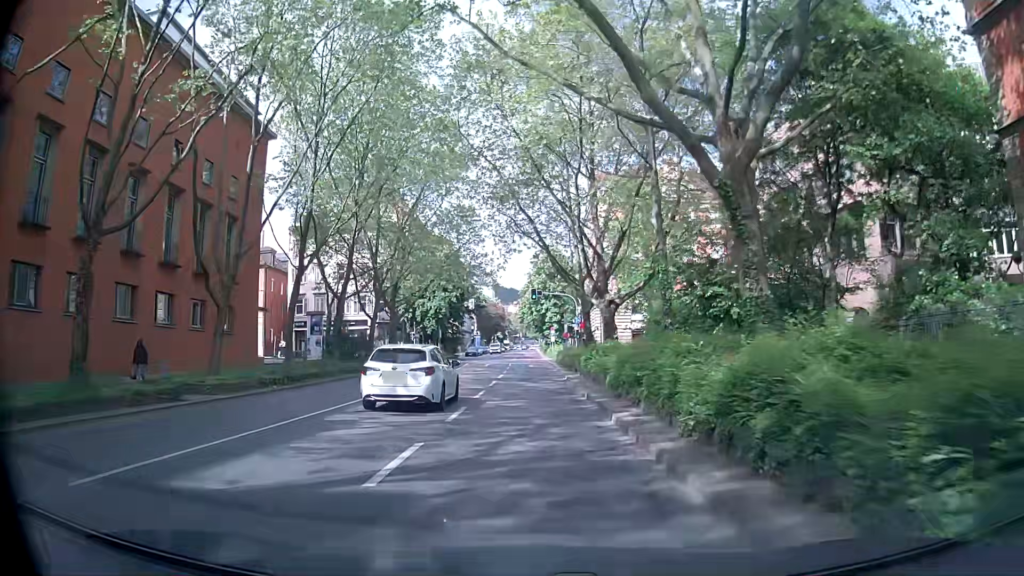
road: secondary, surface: asphalt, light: Day
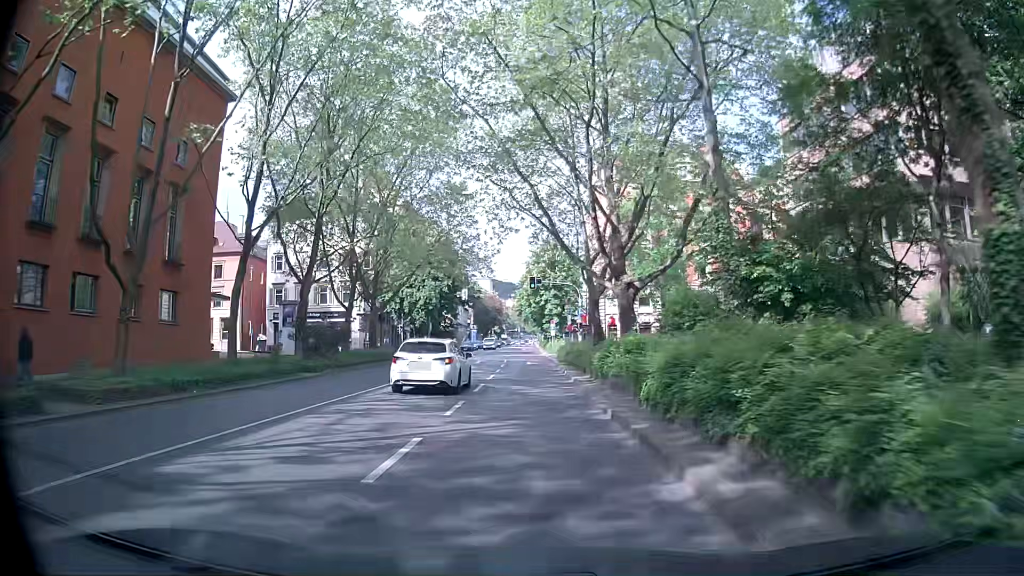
(+0.1, +6.2) m; +2°
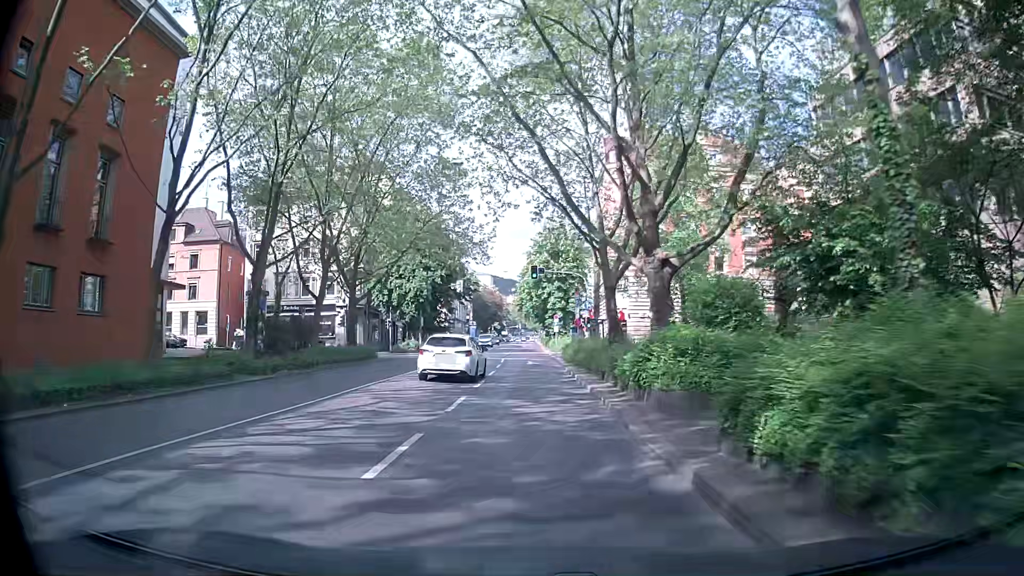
(-0.2, +6.2) m; -2°
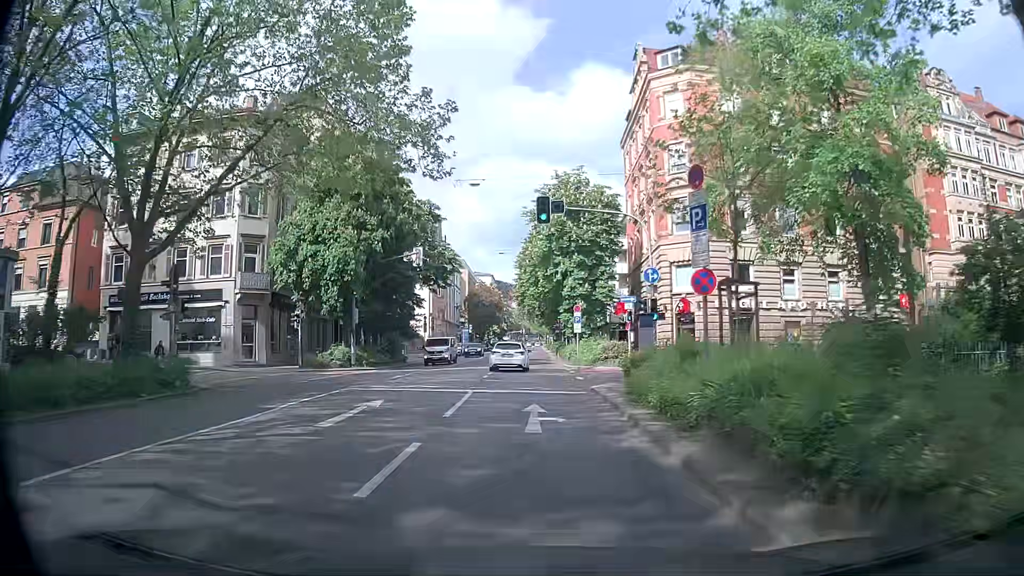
(+0.2, +25.4) m; +1°
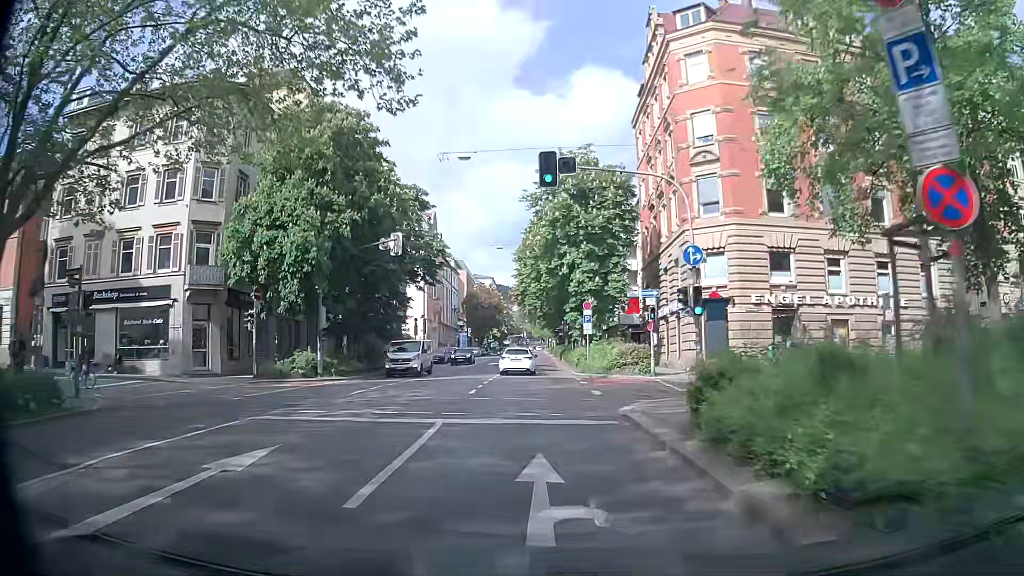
(-0.1, +6.4) m; -1°
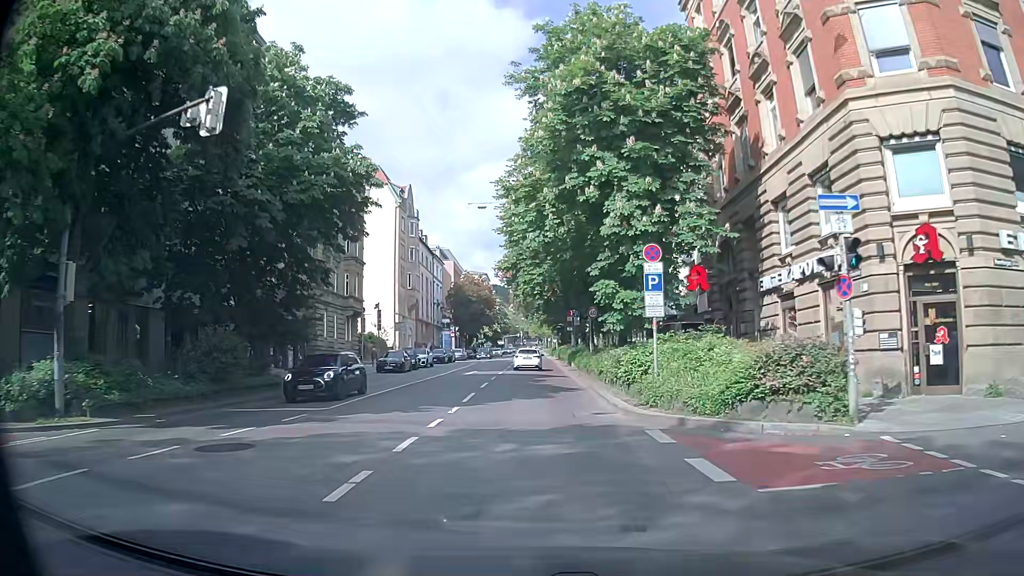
(-0.1, +19.2) m; -1°
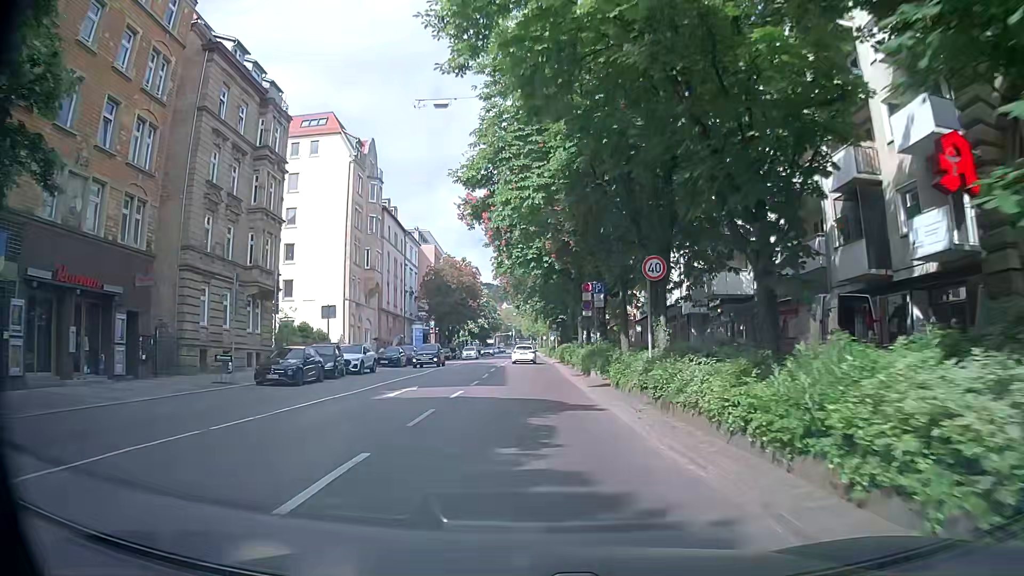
(+0.4, +19.2) m; +1°
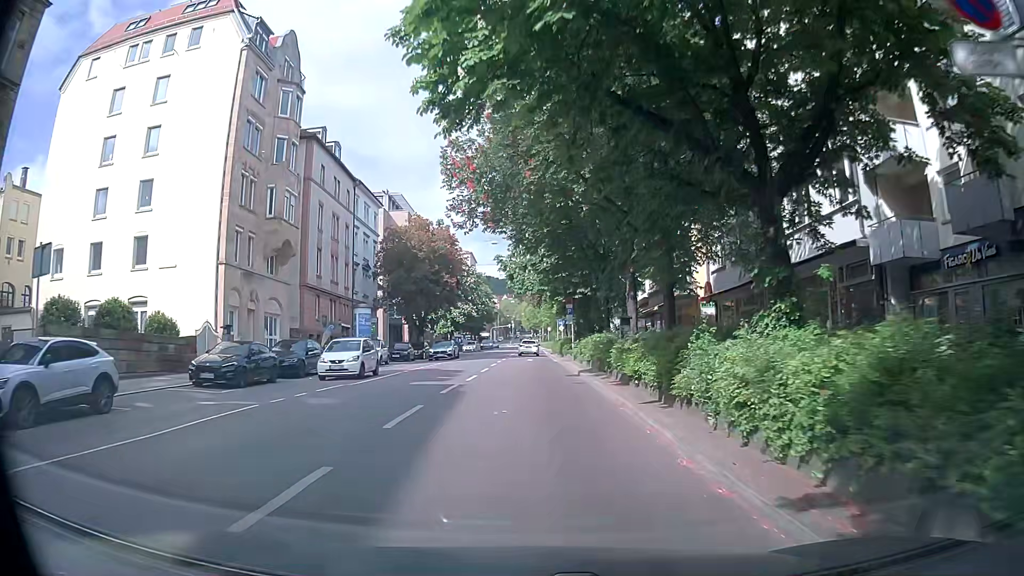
(+0.2, +25.5) m; +1°
(0, +10) (0, +20) (0, +30) (0, +40) (0, +50) (0, +60) (0, +70) (0, +80) (0, +90) (0, +100) m
